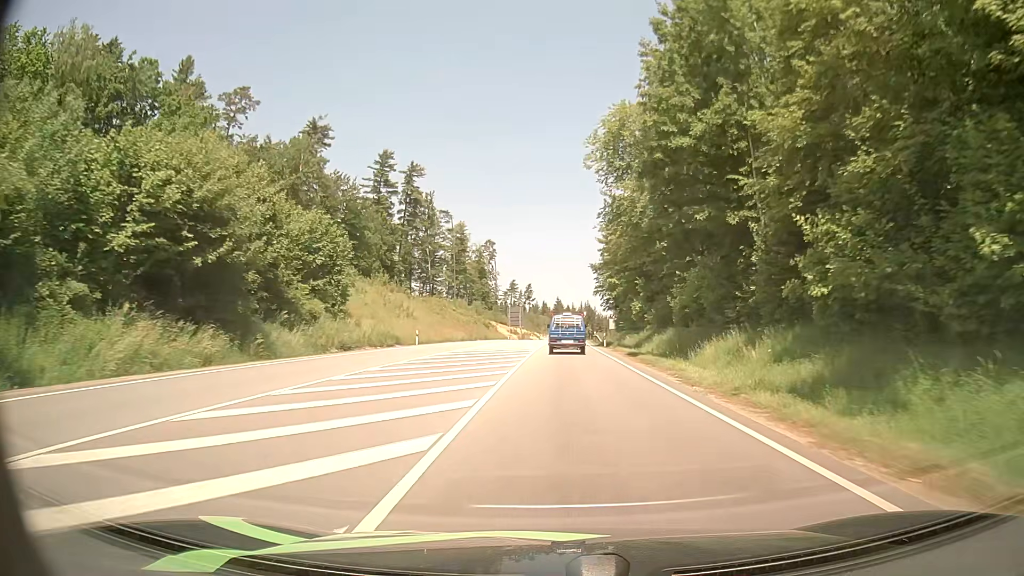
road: primary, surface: asphalt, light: Day
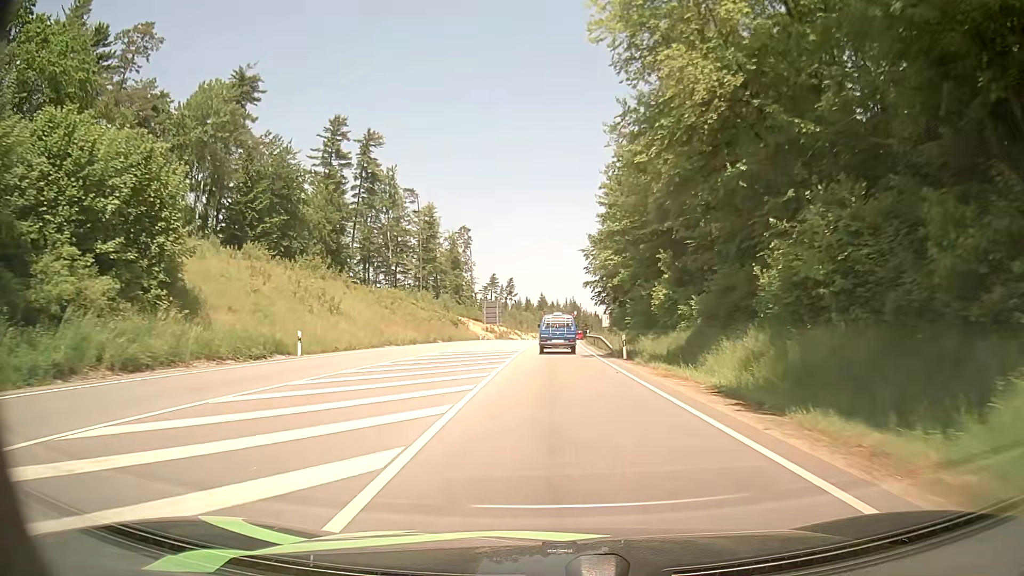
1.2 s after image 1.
(+0.4, +21.1) m; +2°
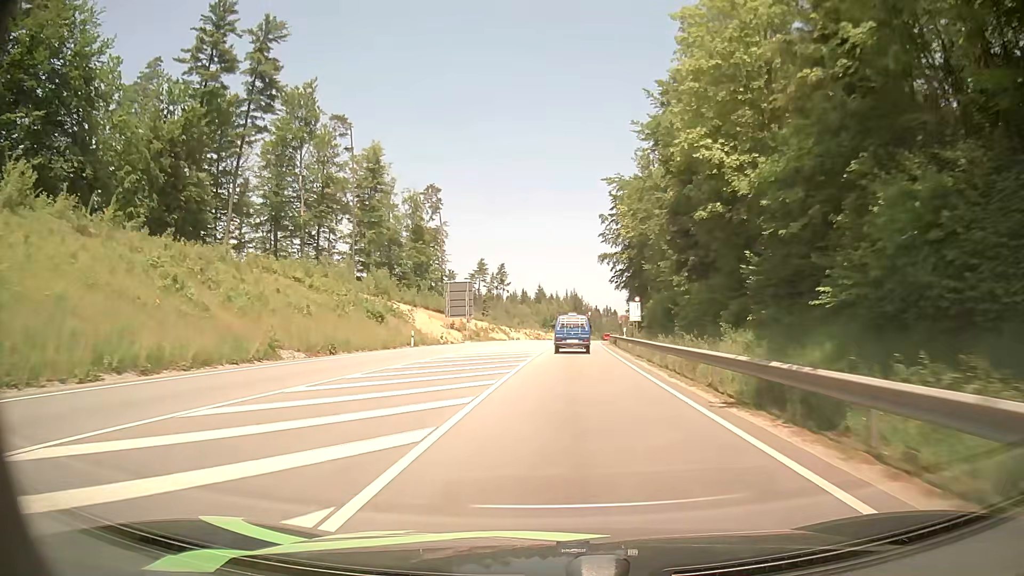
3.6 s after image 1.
(+0.2, +42.8) m; 0°
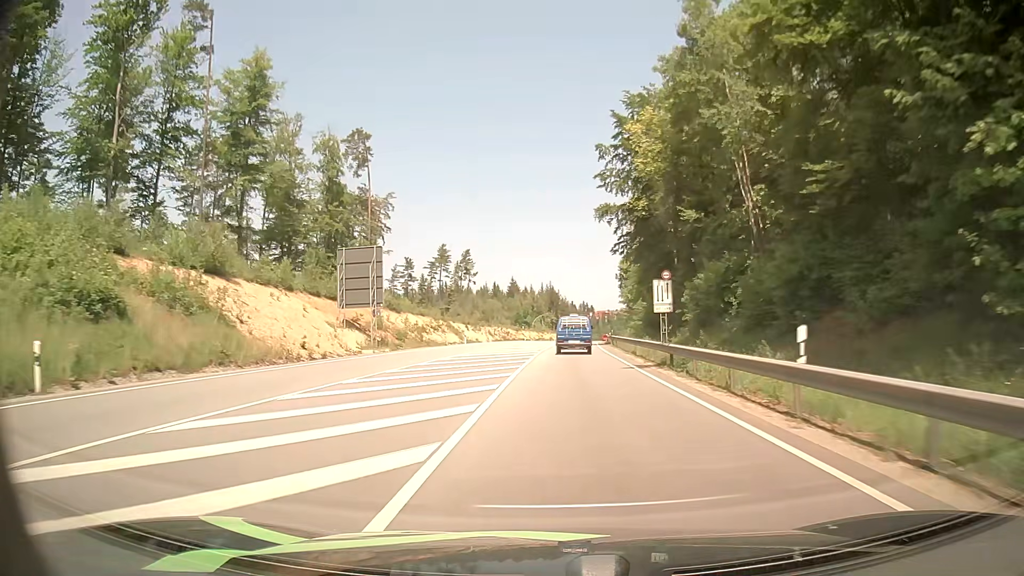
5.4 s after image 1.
(+0.5, +33.3) m; +2°
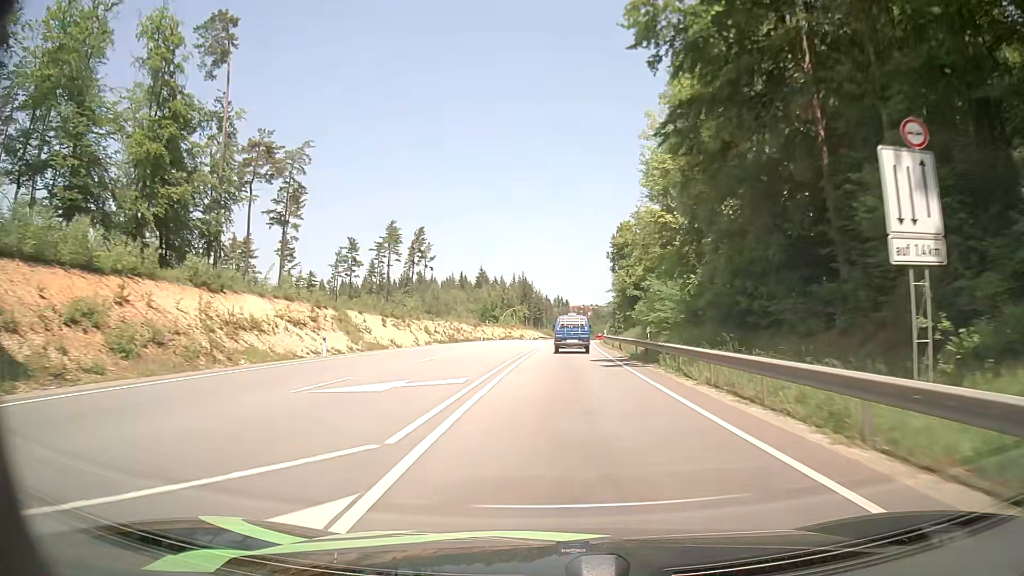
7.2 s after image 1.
(+0.8, +34.8) m; +2°
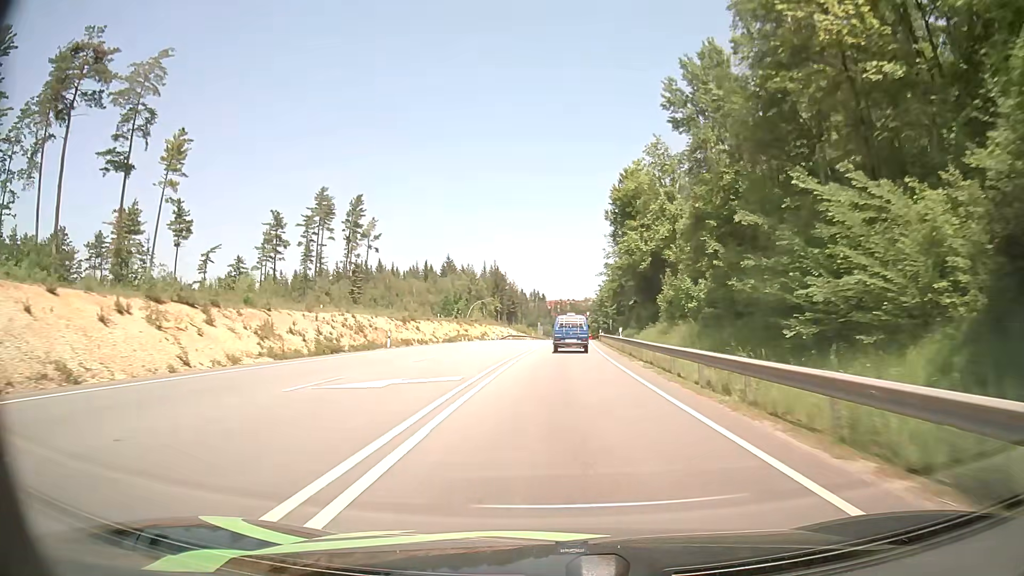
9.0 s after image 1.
(+1.0, +35.9) m; +3°
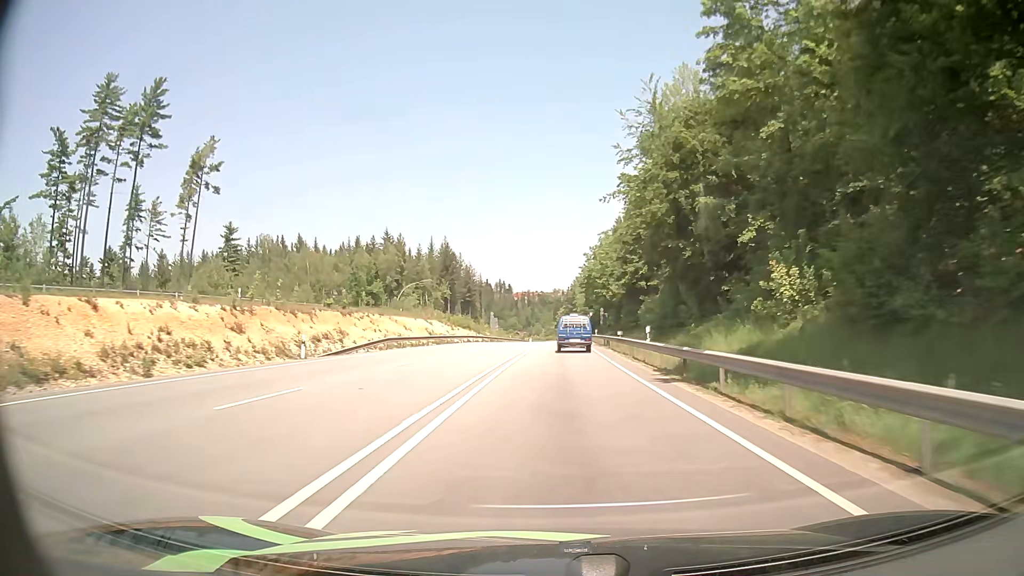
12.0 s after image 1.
(+1.6, +62.8) m; +2°
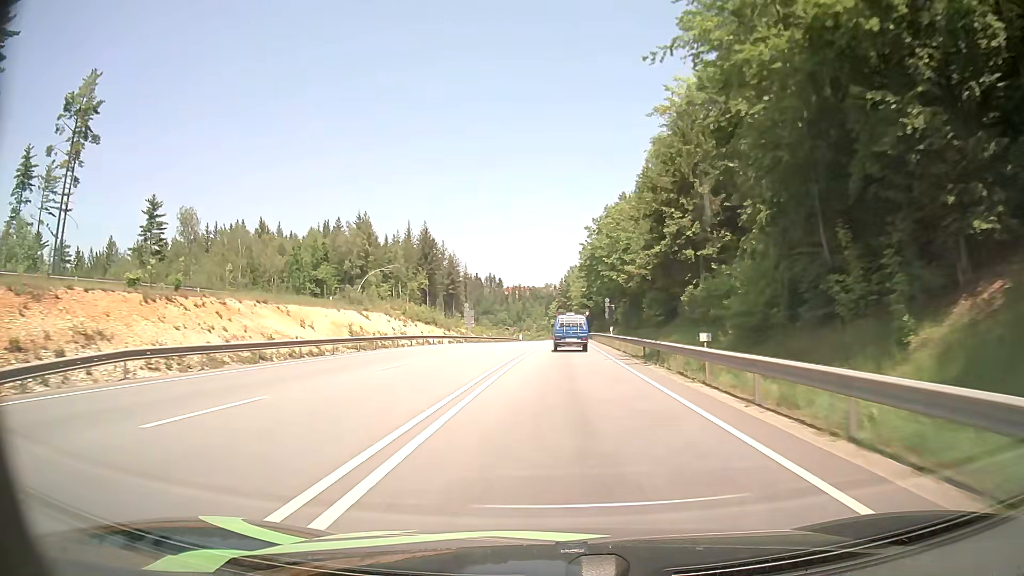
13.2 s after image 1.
(+0.2, +26.3) m; +1°
(0, +10) (0, +20) (0, +30) (0, +40) (+1, +50) (+1, +60) (+1, +70) (+1, +80) (+2, +90) (+2, +100) m
